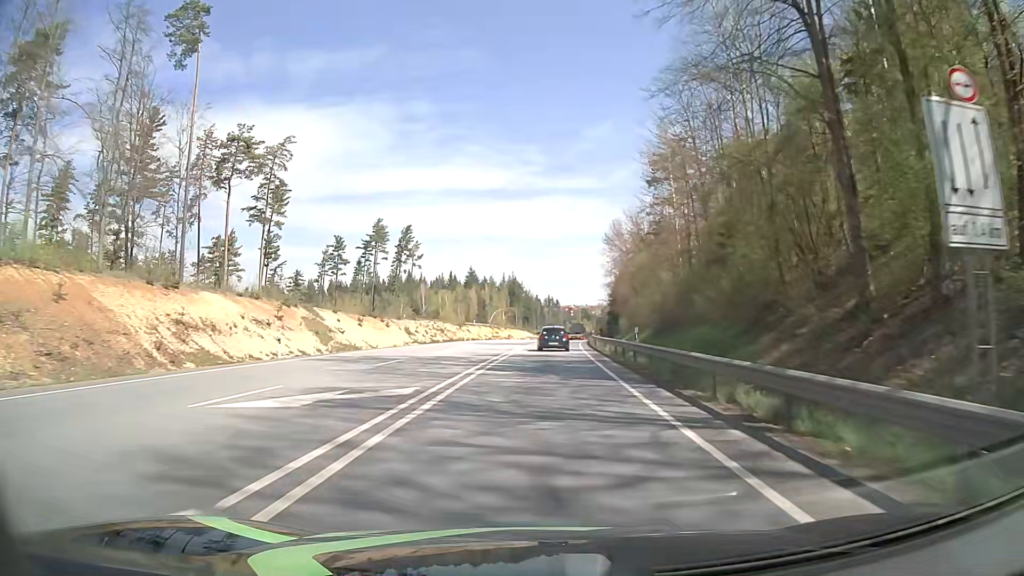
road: primary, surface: asphalt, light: Day
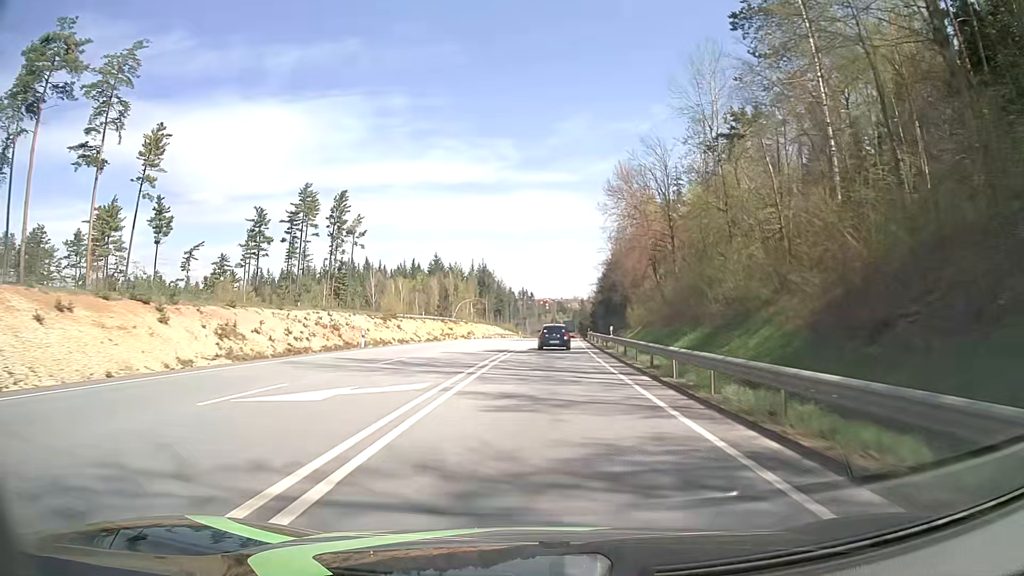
(+0.5, +35.7) m; +2°
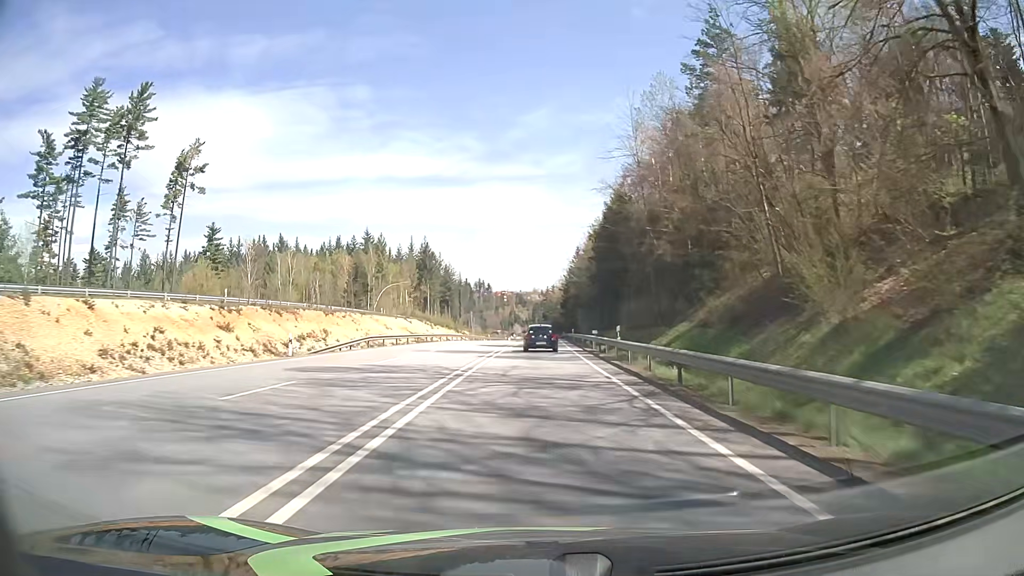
(+1.8, +58.3) m; +4°
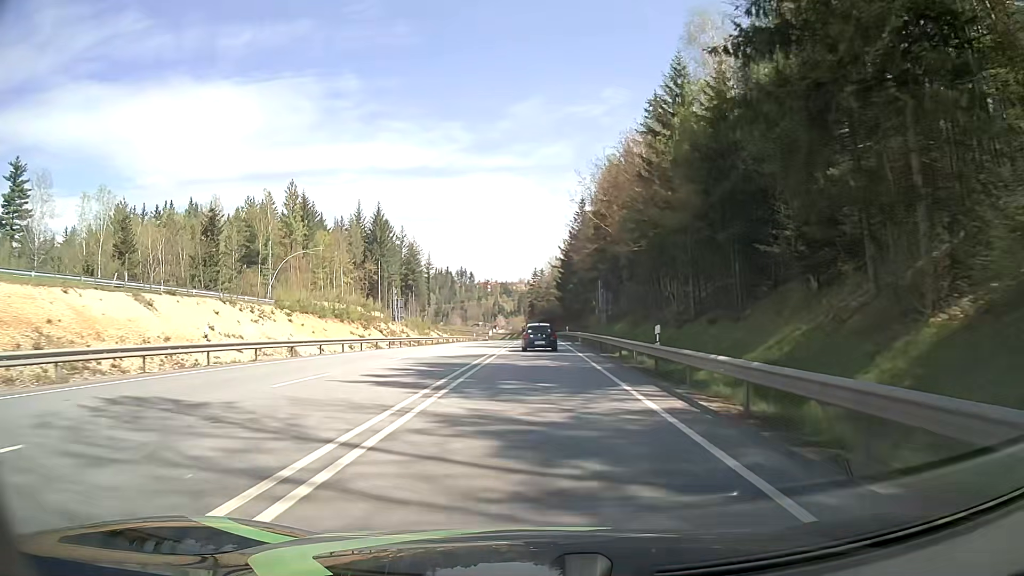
(+0.5, +57.3) m; +1°
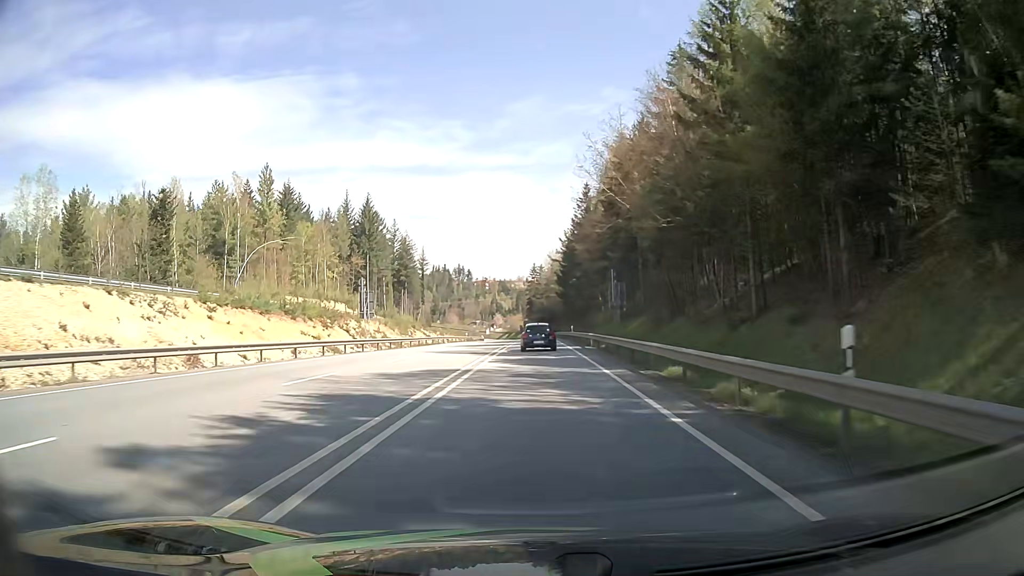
(0.0, +11.4) m; 0°
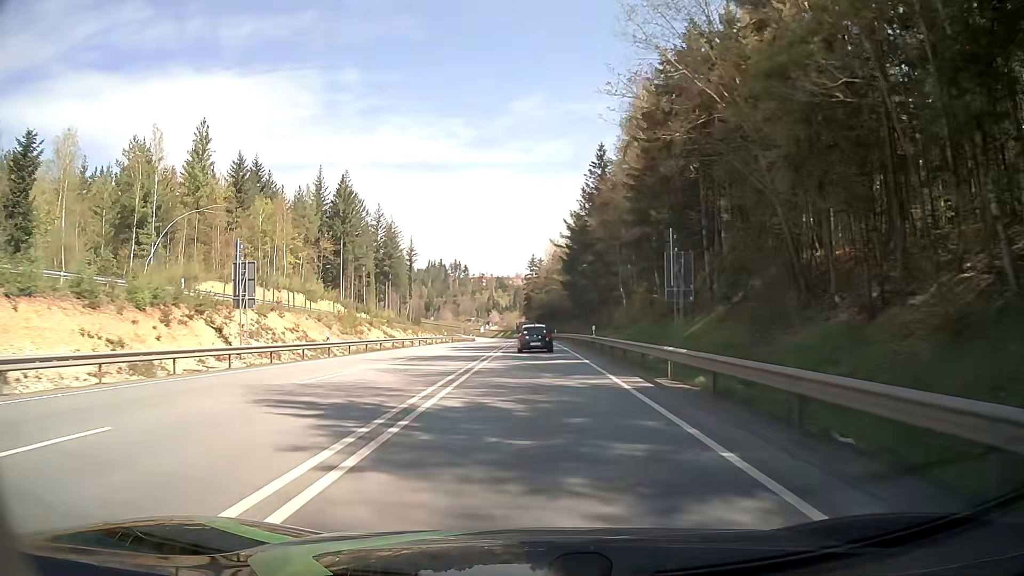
(+0.1, +22.8) m; 0°
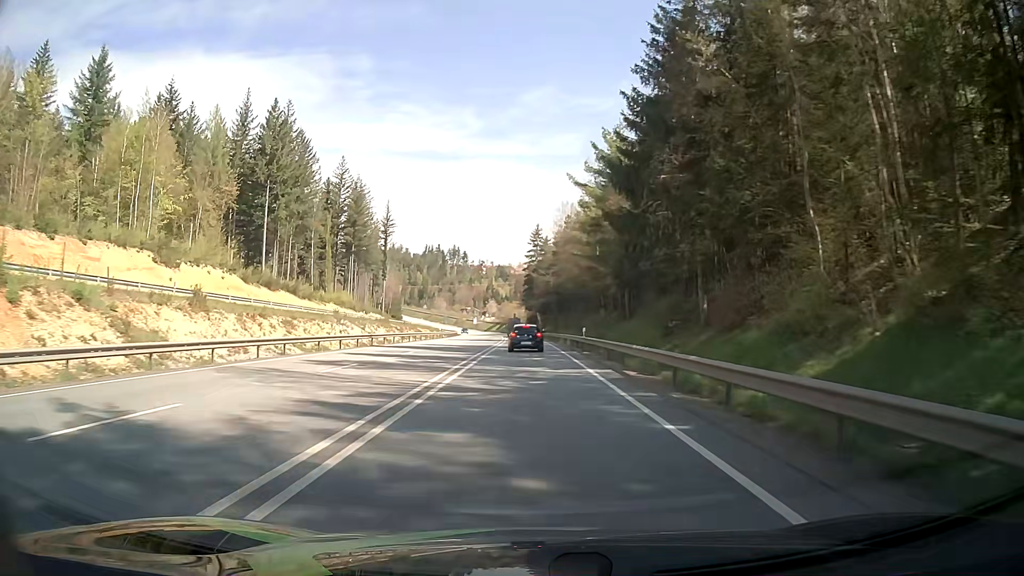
(+0.1, +45.8) m; 0°
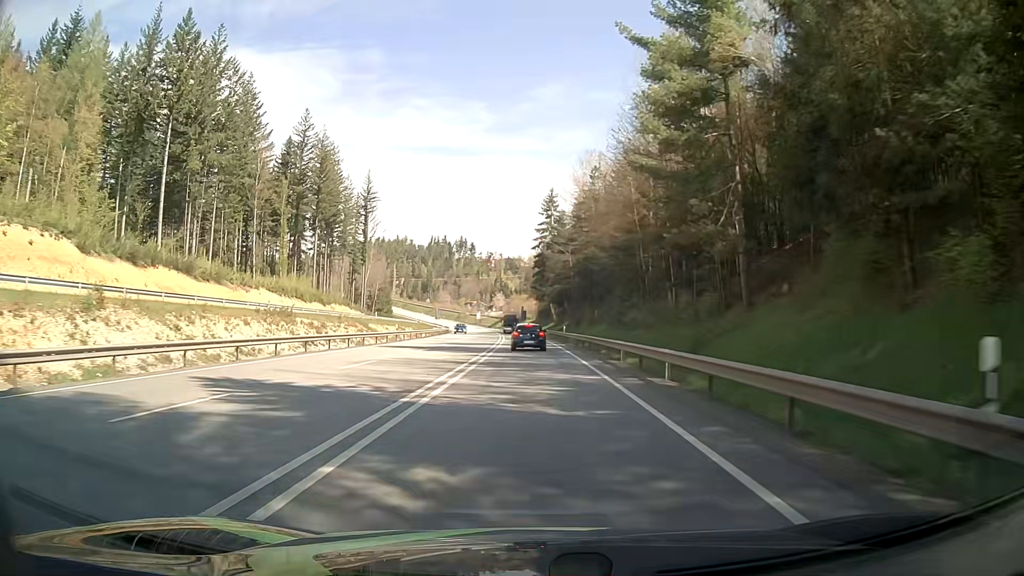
(-0.3, +34.5) m; -1°
(0, +10) (0, +20) (0, +30) (-1, +40) (-1, +50) (-1, +60) (-1, +70) (-2, +80) (-2, +90) (-3, +100) m
